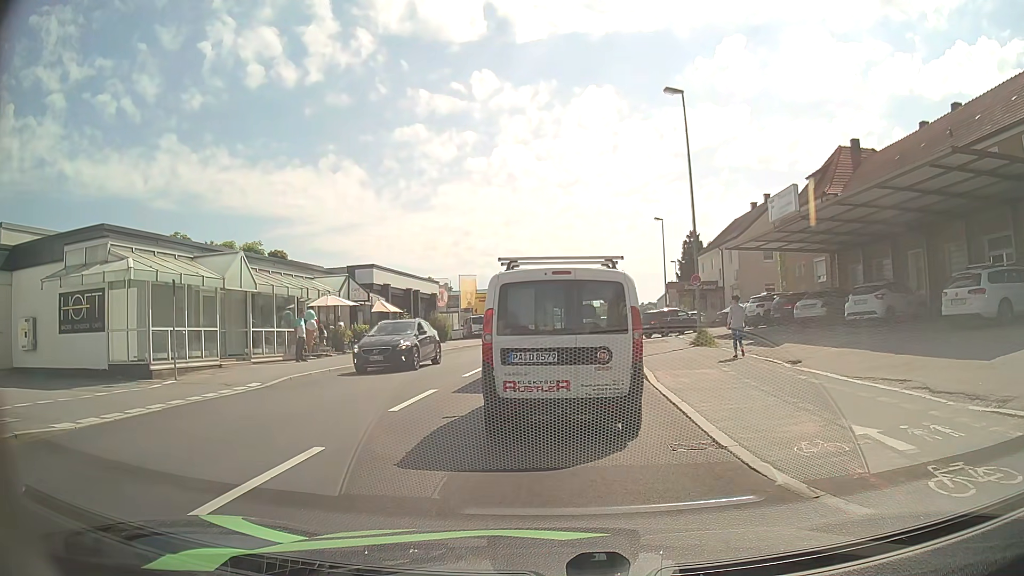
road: tertiary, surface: asphalt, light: Day
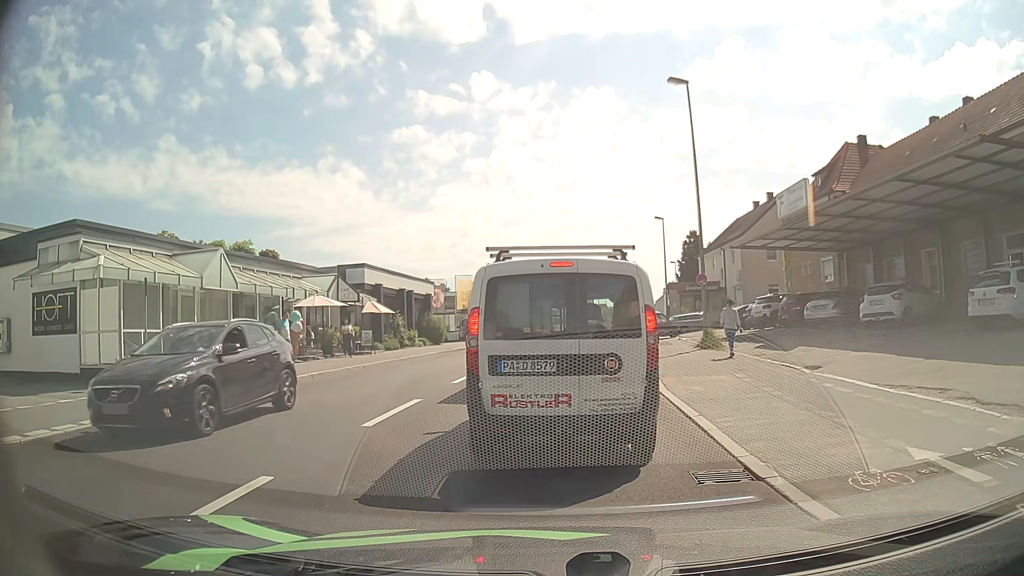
(0.0, +1.3) m; -2°
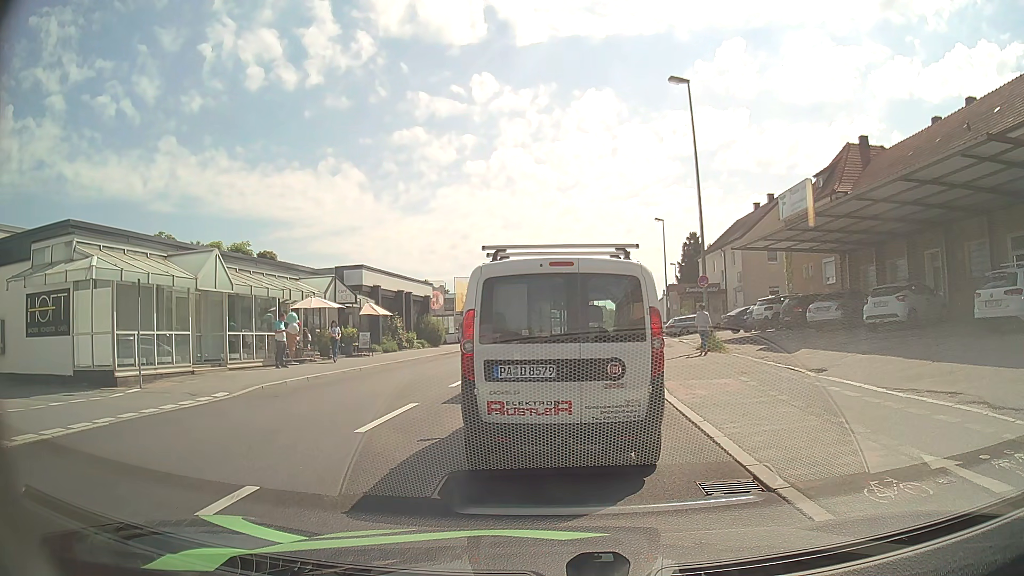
(0.0, +0.4) m; 0°
(0, +10) (+1, +20) (+2, +30) (+3, +40) (+5, +50) (+7, +59) (+9, +69) (+12, +79) (+14, +89) (+16, +98) m
